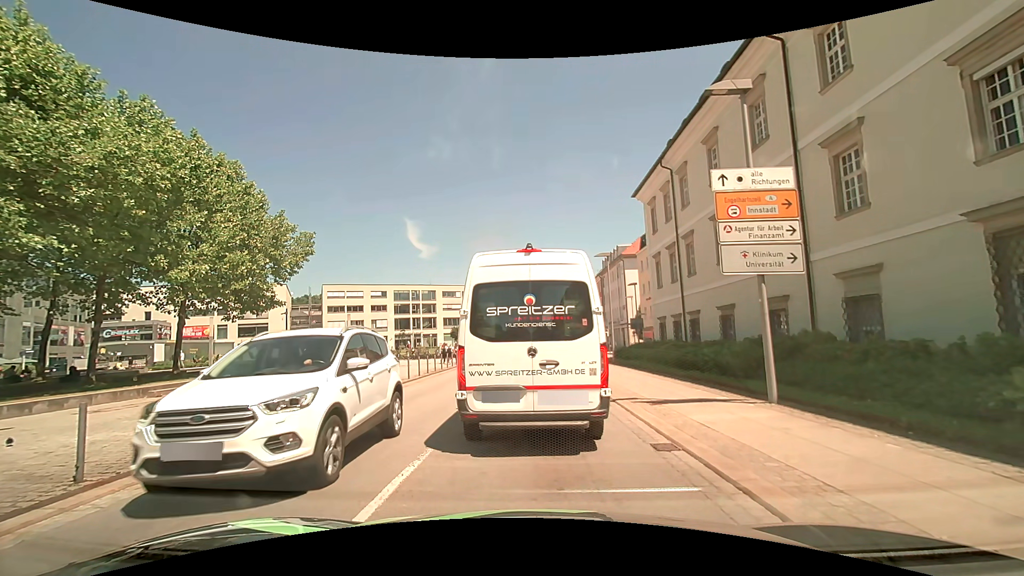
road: tertiary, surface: asphalt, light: Day
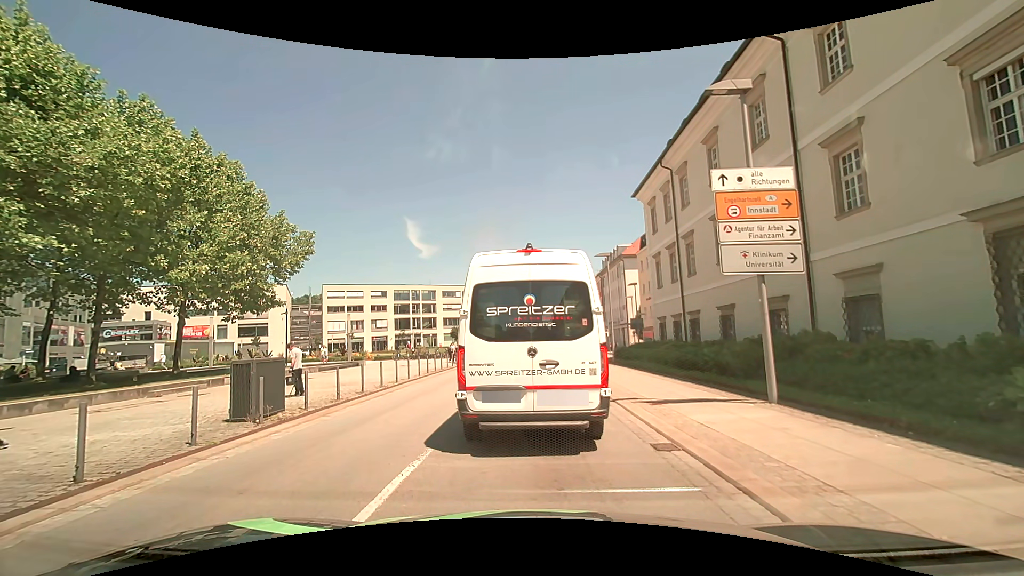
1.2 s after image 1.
(0.0, 0.0) m; 0°
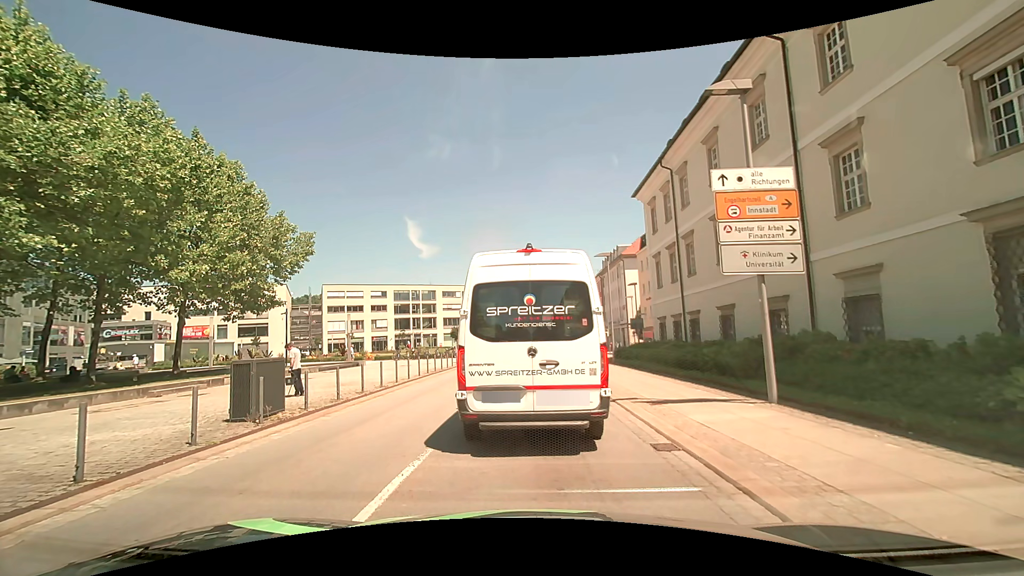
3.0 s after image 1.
(0.0, 0.0) m; 0°
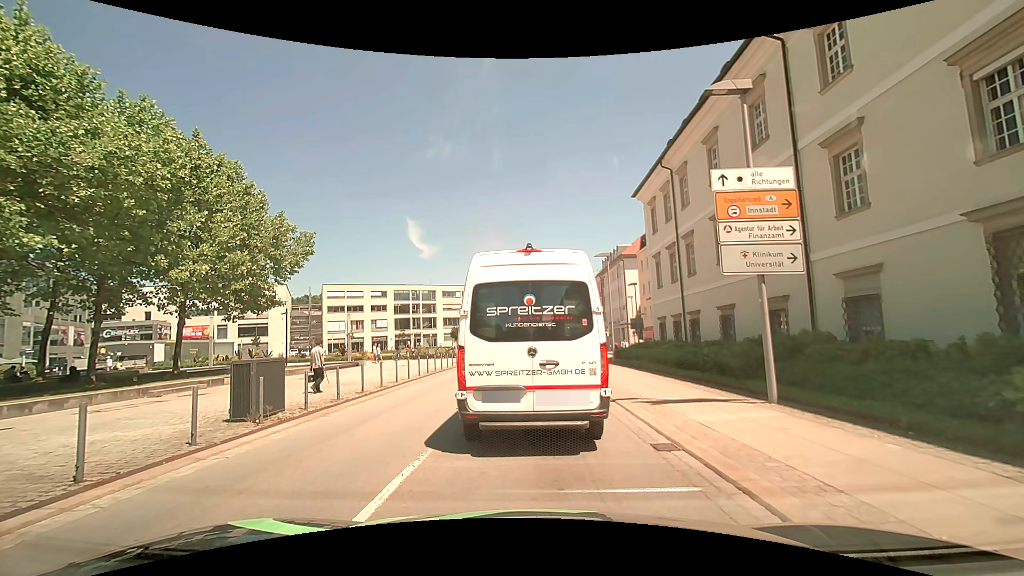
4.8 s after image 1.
(0.0, 0.0) m; 0°
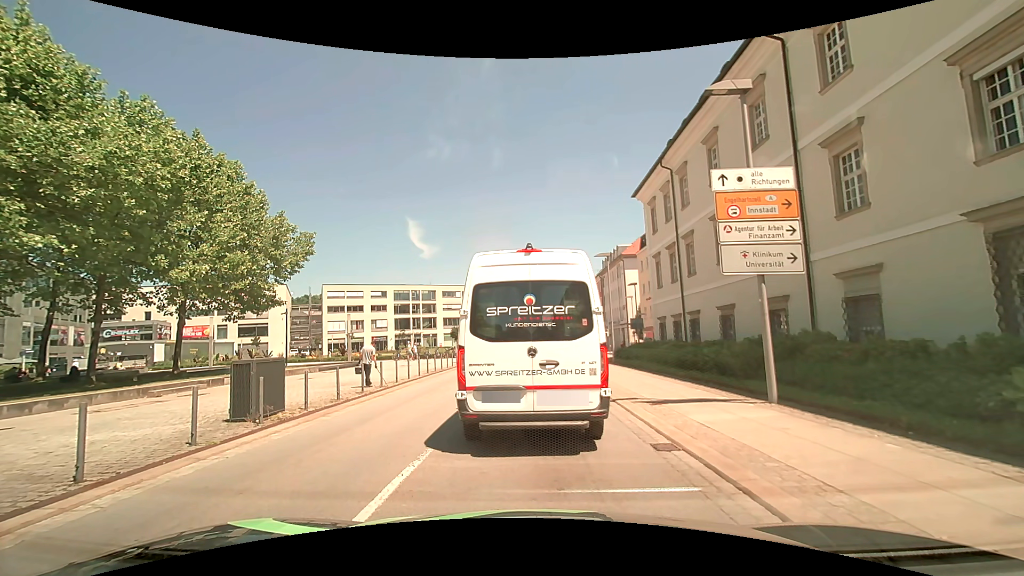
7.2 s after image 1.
(0.0, 0.0) m; 0°
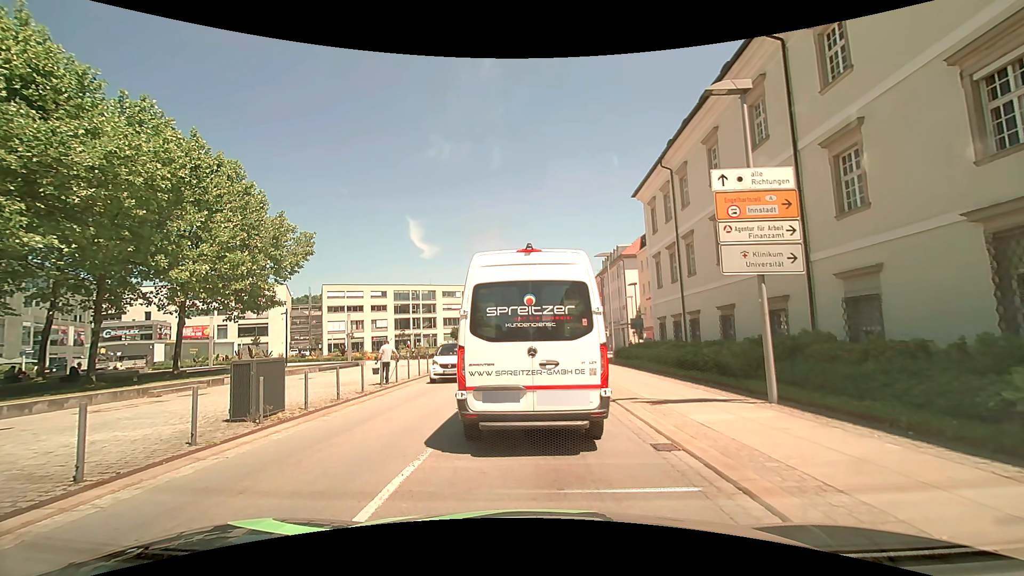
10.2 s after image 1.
(0.0, 0.0) m; 0°
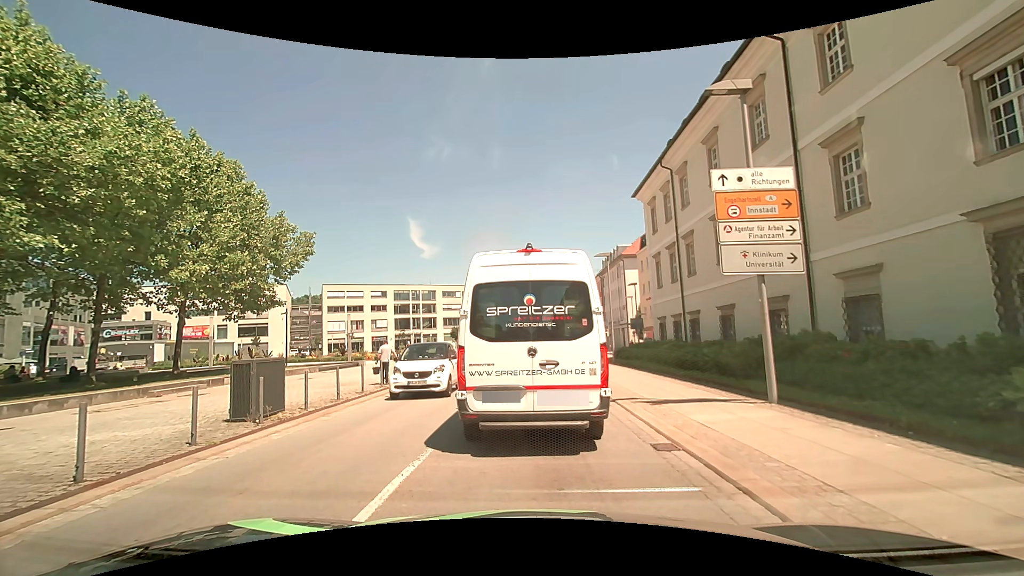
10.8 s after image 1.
(0.0, 0.0) m; 0°
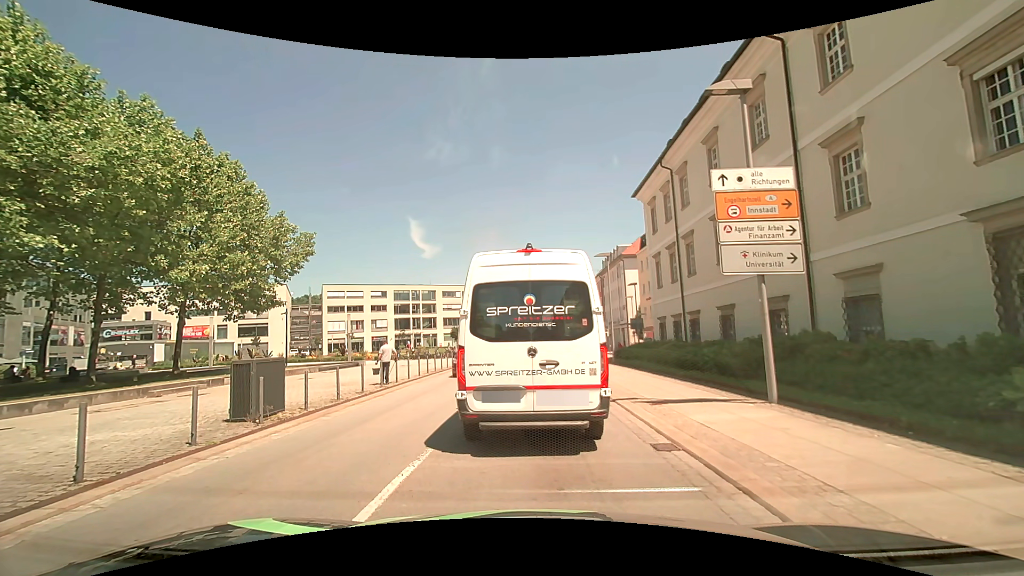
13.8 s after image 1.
(0.0, 0.0) m; 0°
(0, +10) (0, +20) (-1, +30) (0, +40) (+1, +50) (+3, +60) (+3, +70) (+2, +79) (+1, +89) (+1, +99) m
